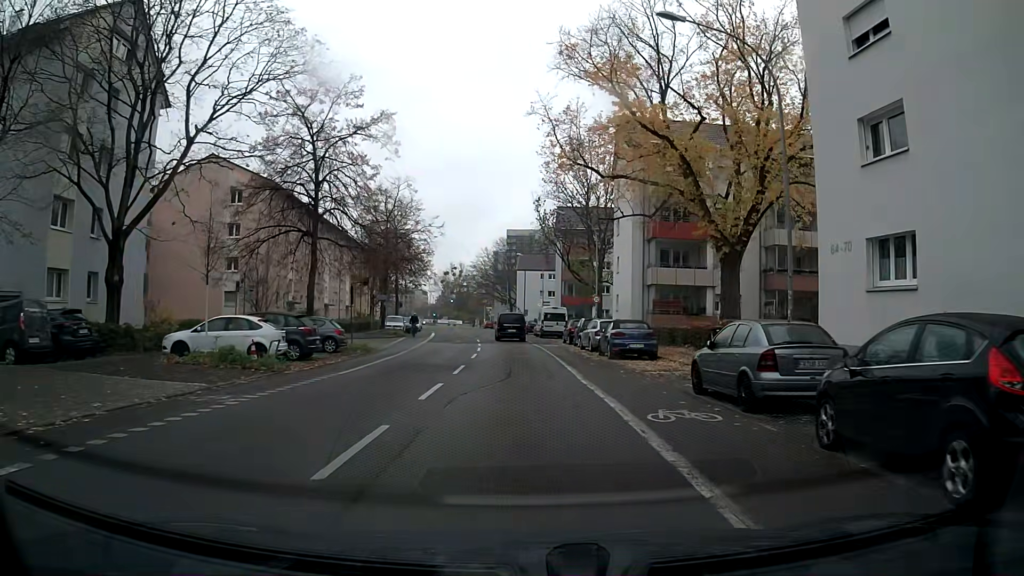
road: residential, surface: asphalt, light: Day
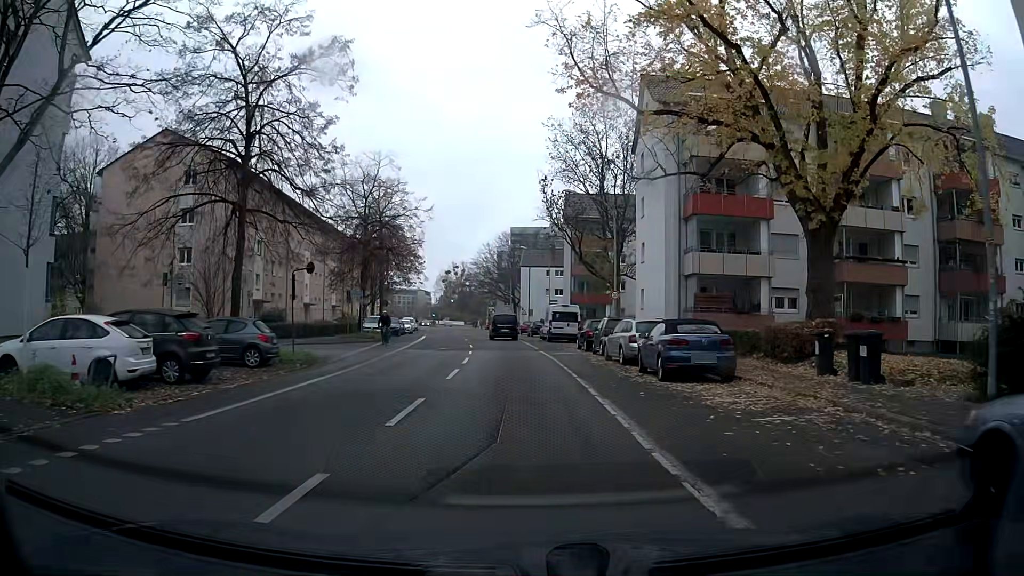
(-0.1, +8.7) m; -1°
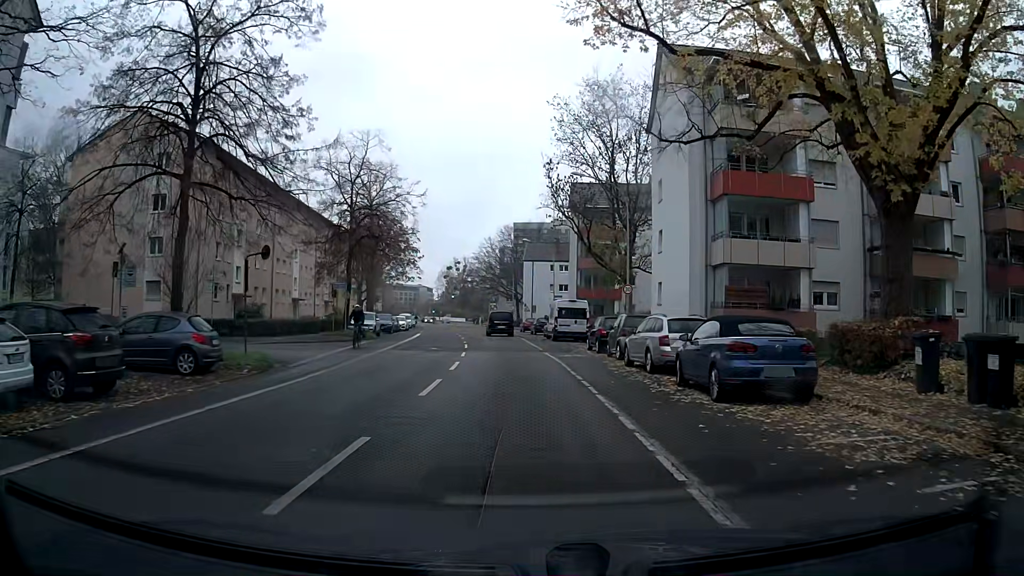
(0.0, +4.4) m; -1°
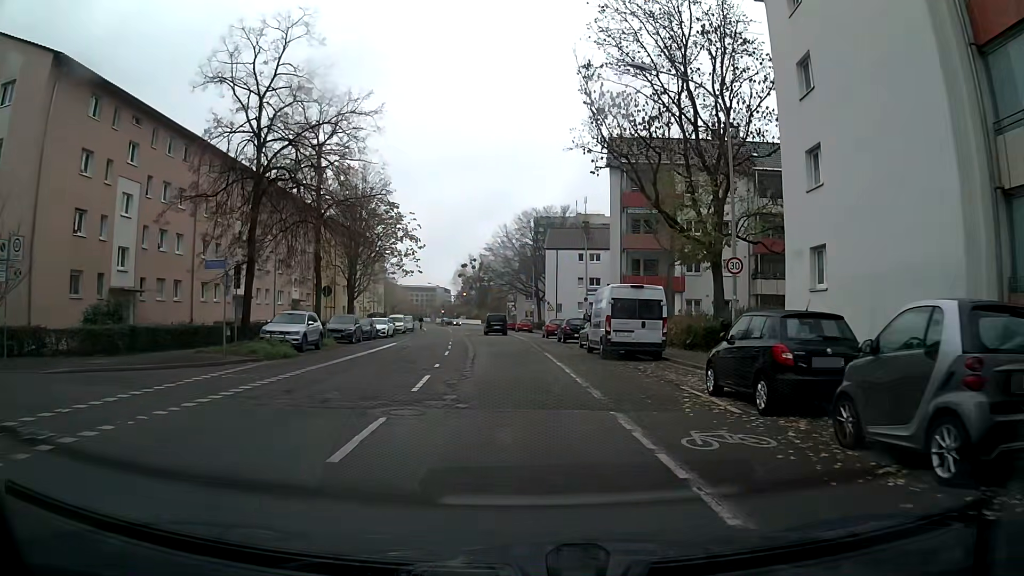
(-0.2, +17.6) m; -2°
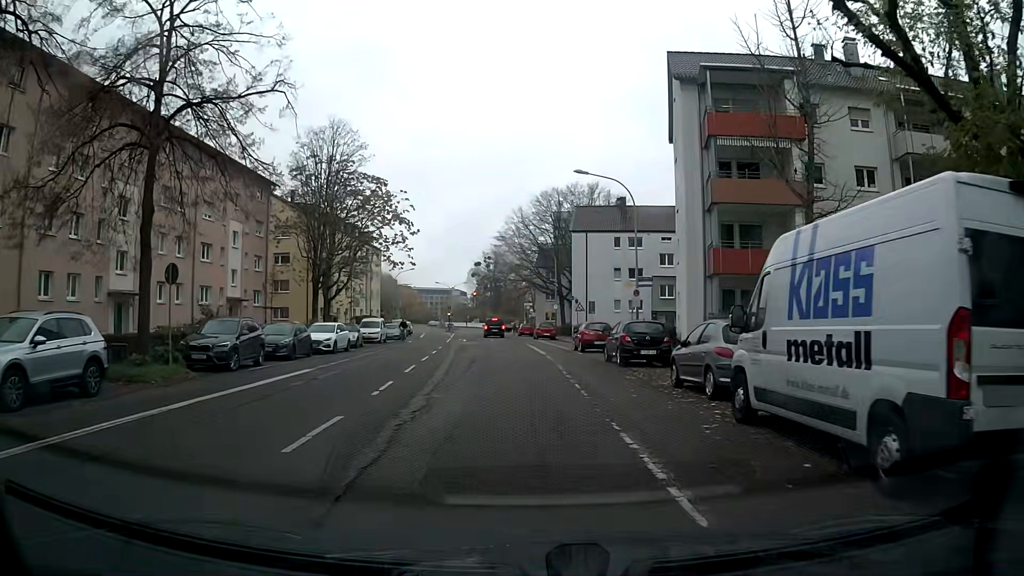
(-0.1, +17.7) m; -1°
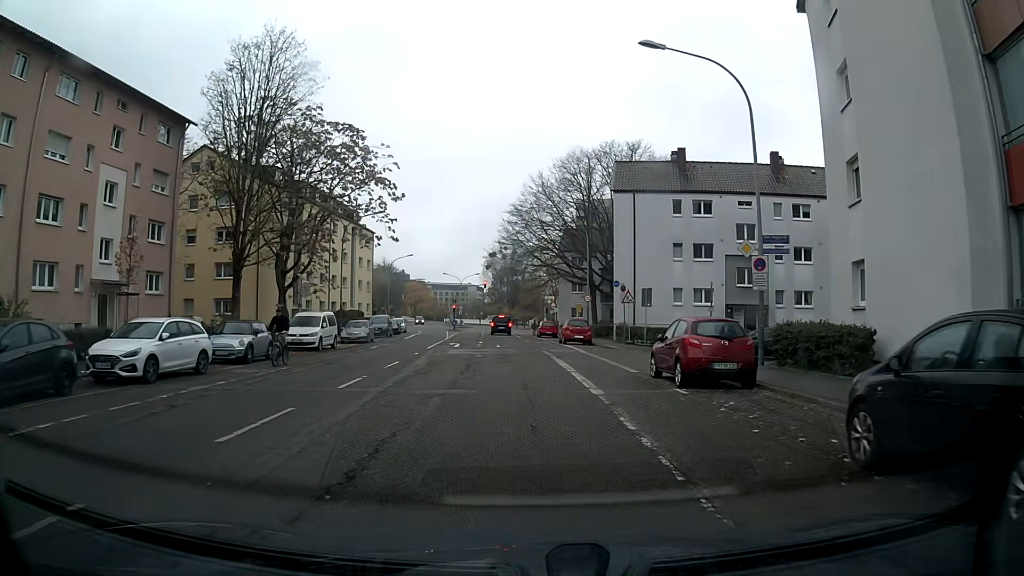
(-0.3, +17.8) m; -2°
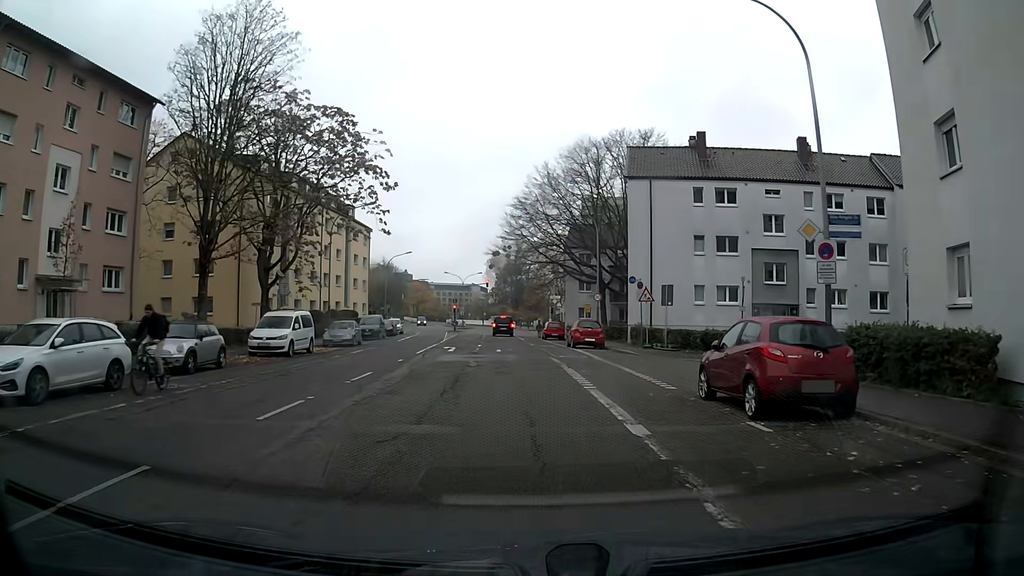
(0.0, +4.4) m; 0°
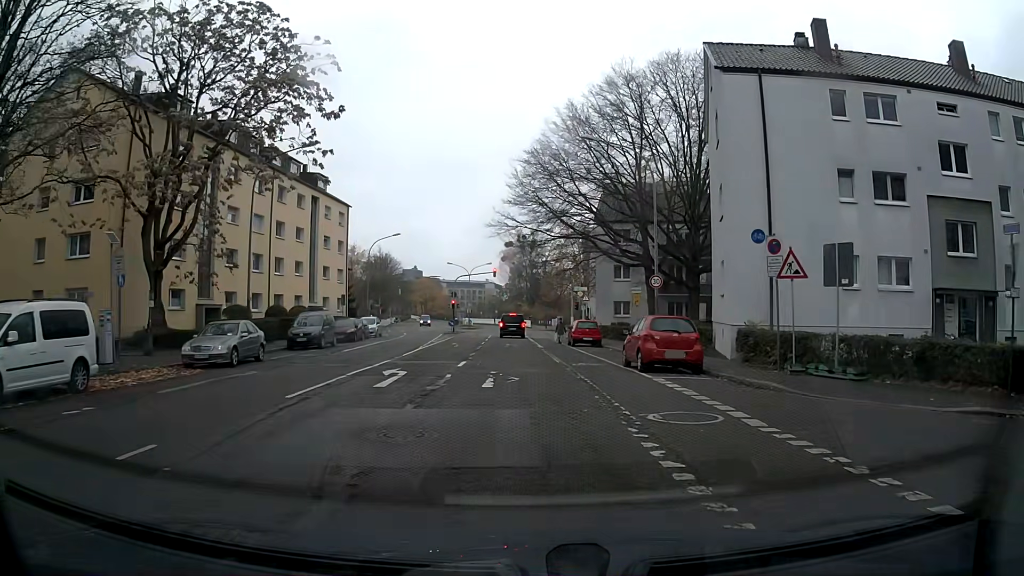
(-0.2, +17.2) m; -1°
(0, +10) (0, +20) (0, +30) (0, +40) (-1, +50) (-1, +60) (0, +70) (-1, +80) (-1, +90) (-3, +100) m
